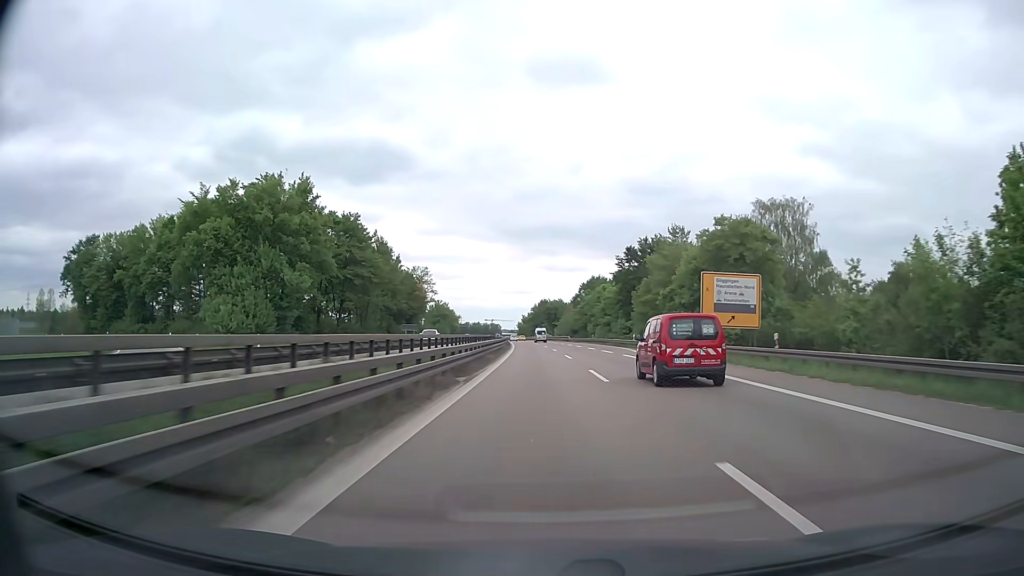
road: trunk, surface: asphalt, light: Day
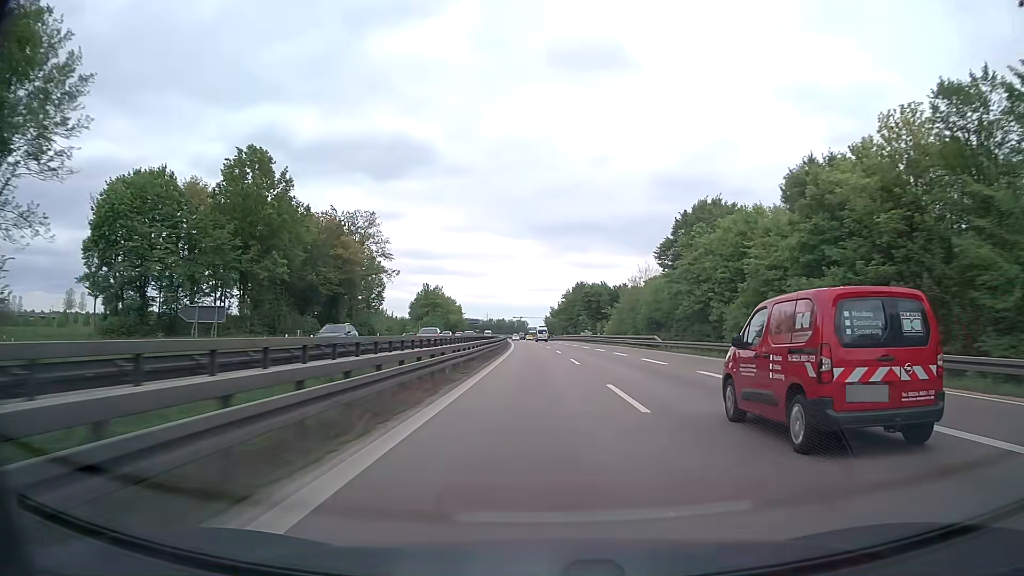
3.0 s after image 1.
(-1.6, +79.3) m; -3°
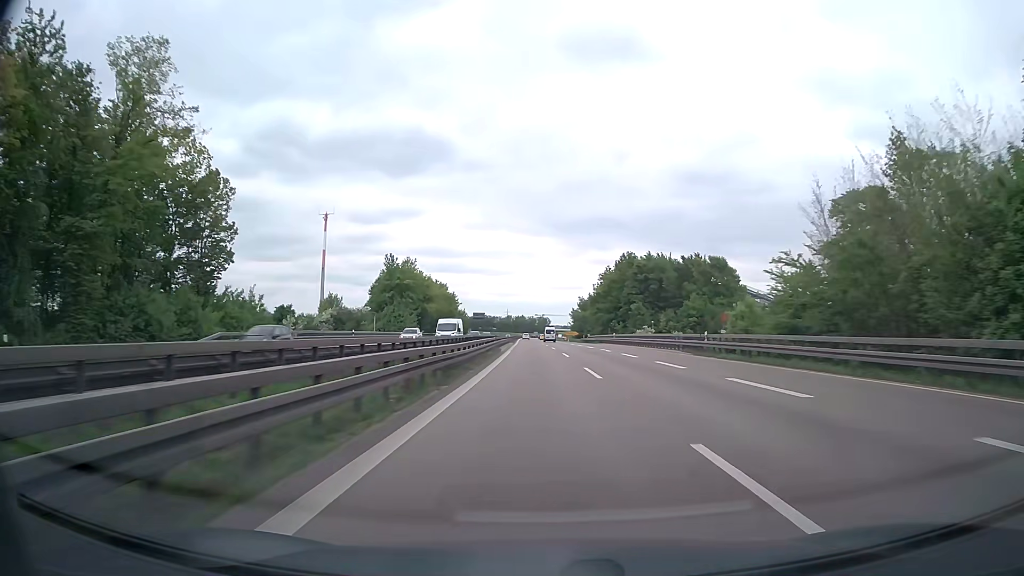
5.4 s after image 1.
(-1.1, +63.4) m; -2°
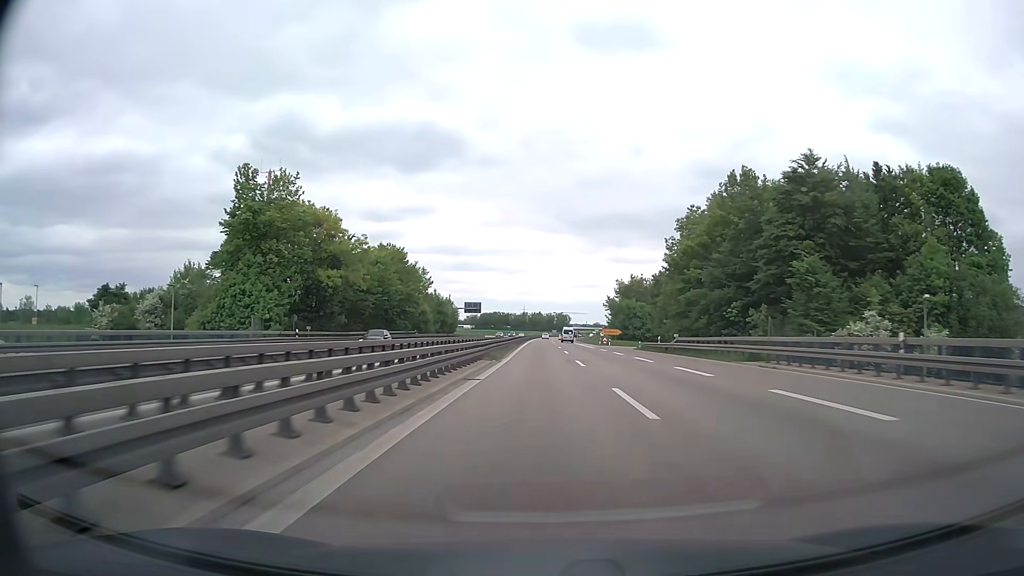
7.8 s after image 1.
(-1.0, +63.4) m; -2°
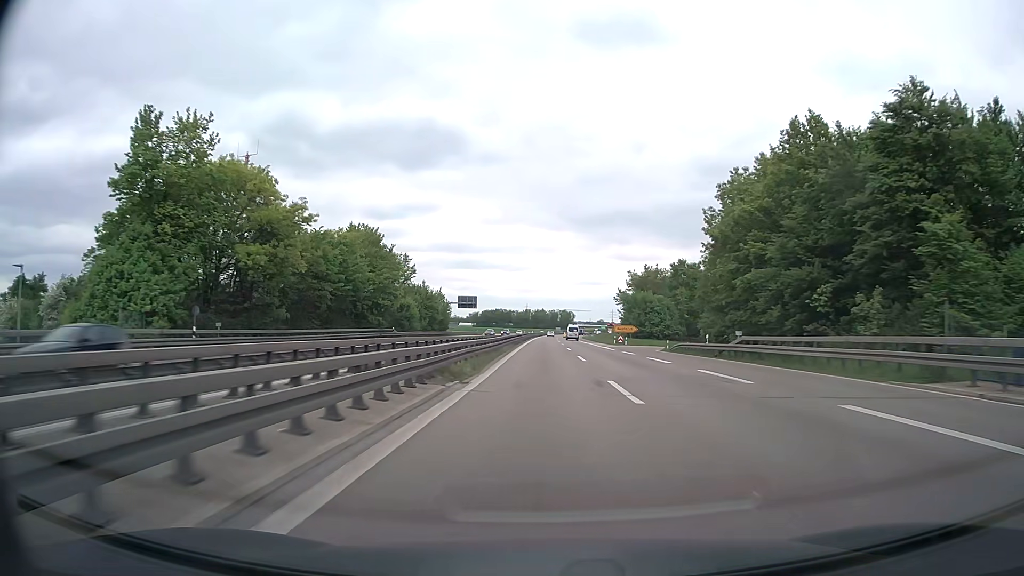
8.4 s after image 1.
(0.0, +15.8) m; 0°
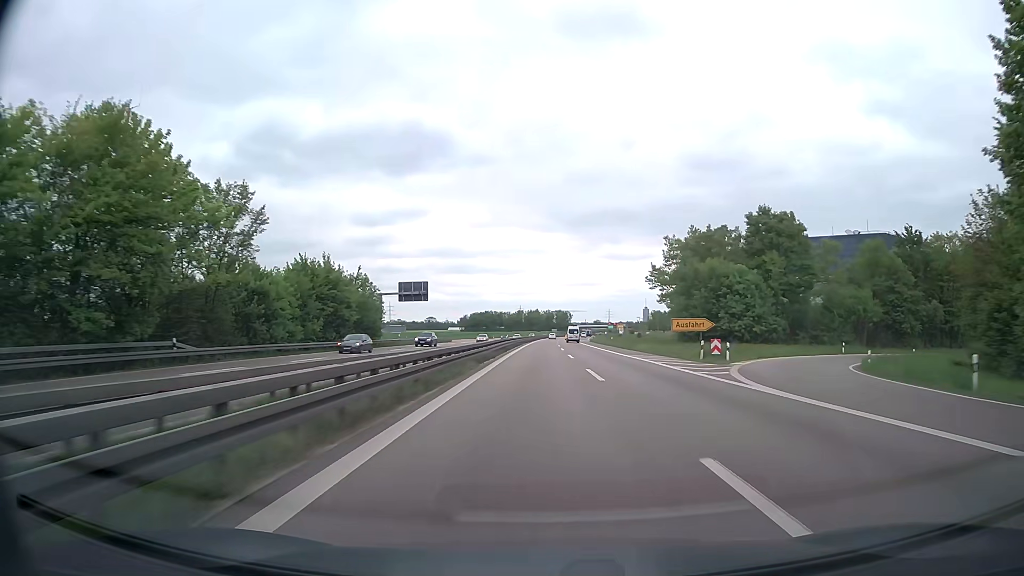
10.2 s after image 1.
(+0.1, +47.5) m; +1°
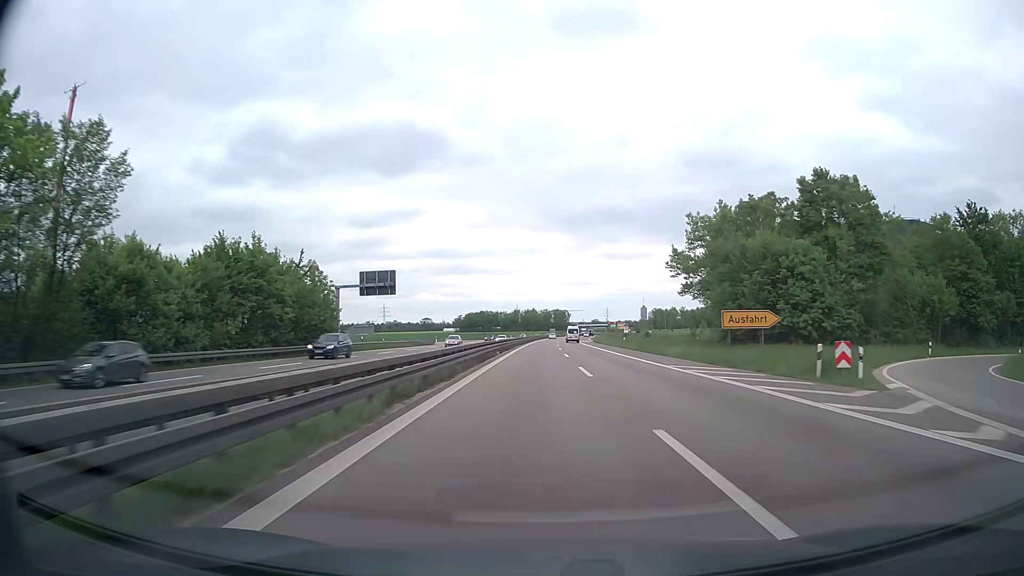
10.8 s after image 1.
(0.0, +15.8) m; 0°
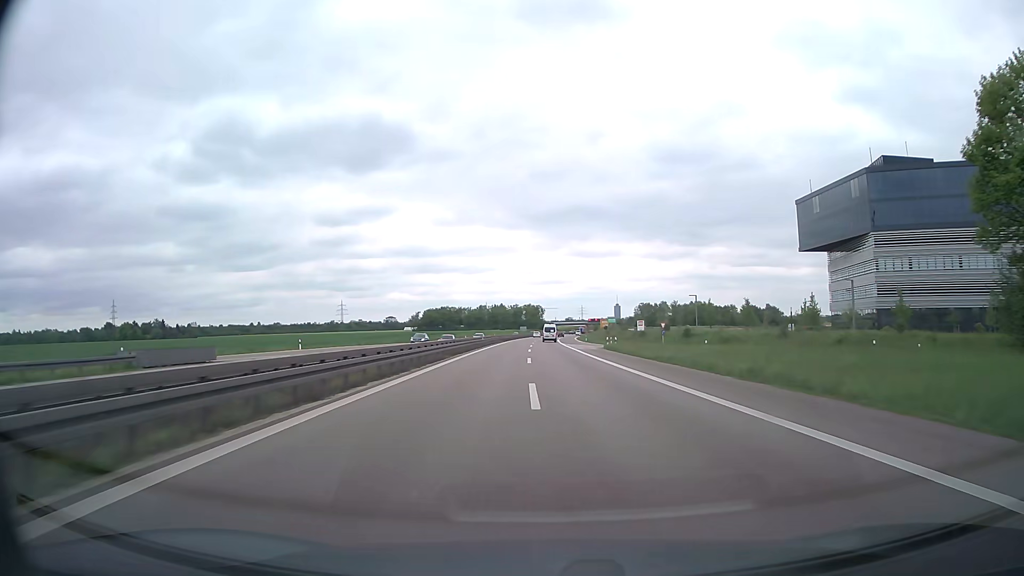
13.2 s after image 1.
(+1.1, +63.4) m; +2°
(0, +10) (0, +20) (0, +30) (0, +40) (0, +50) (0, +60) (0, +70) (0, +80) (0, +90) (+1, +100) m
